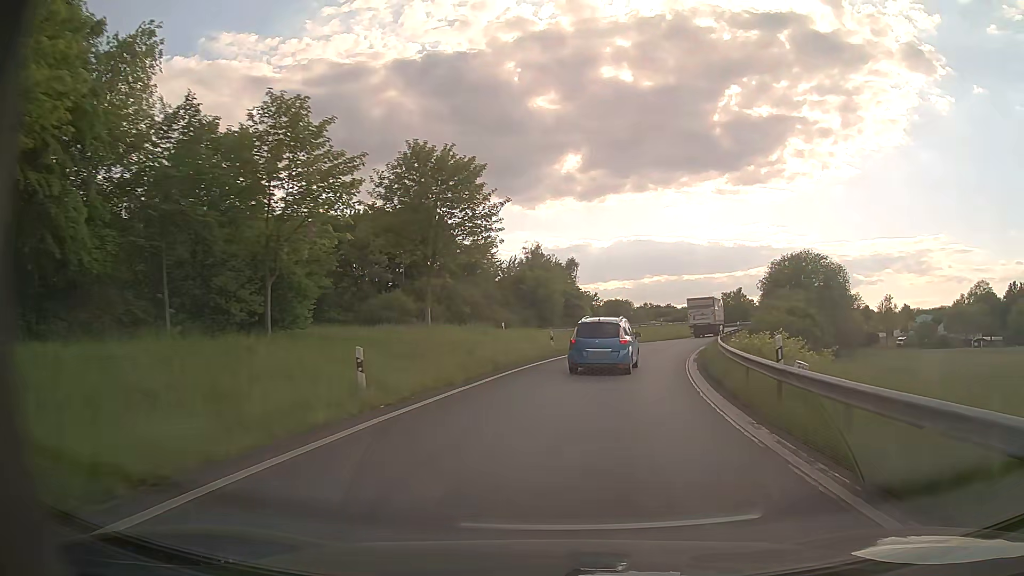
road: motorway_link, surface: asphalt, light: Day
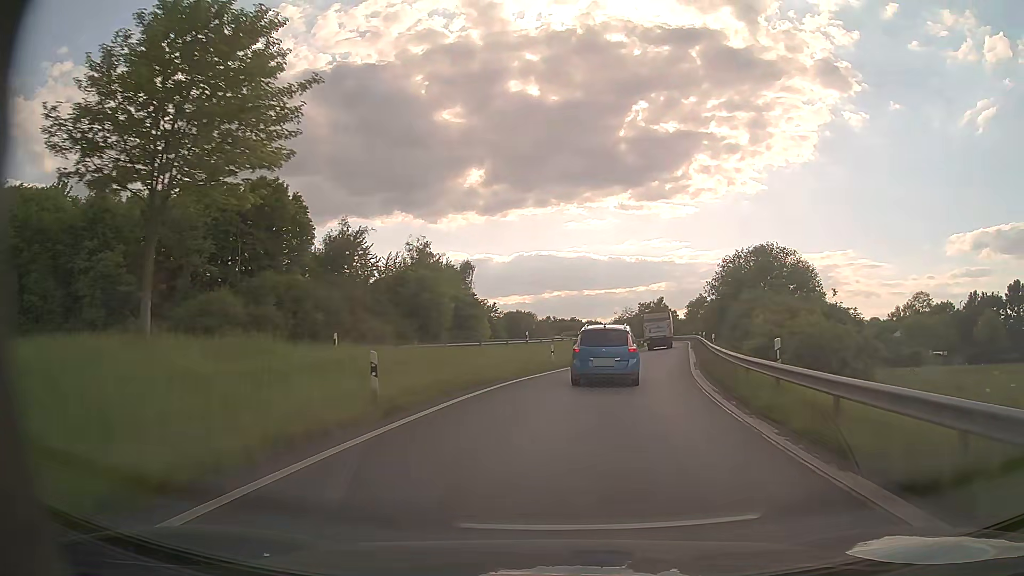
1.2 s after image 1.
(+1.3, +18.9) m; +8°
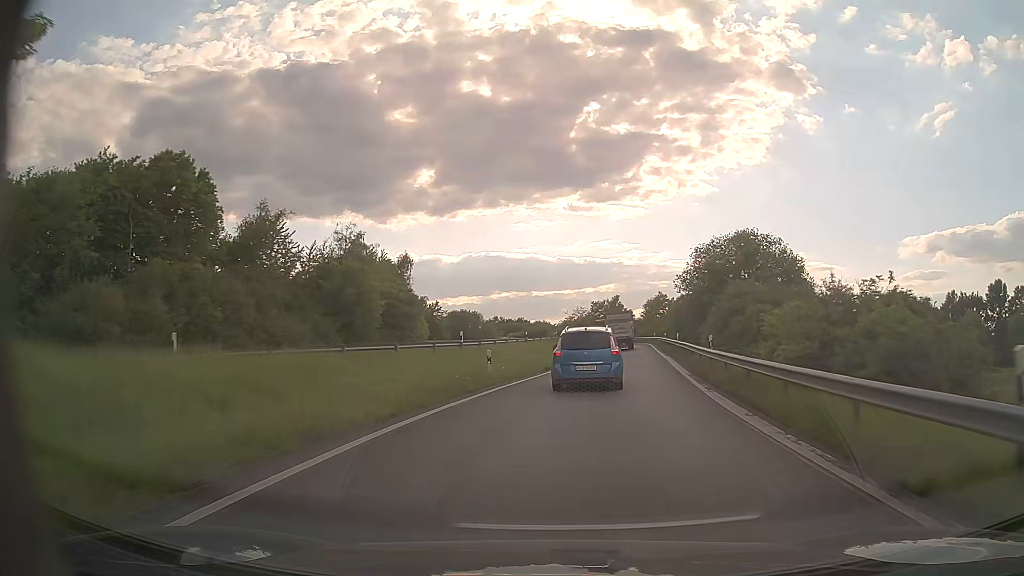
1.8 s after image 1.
(+0.4, +9.3) m; +4°
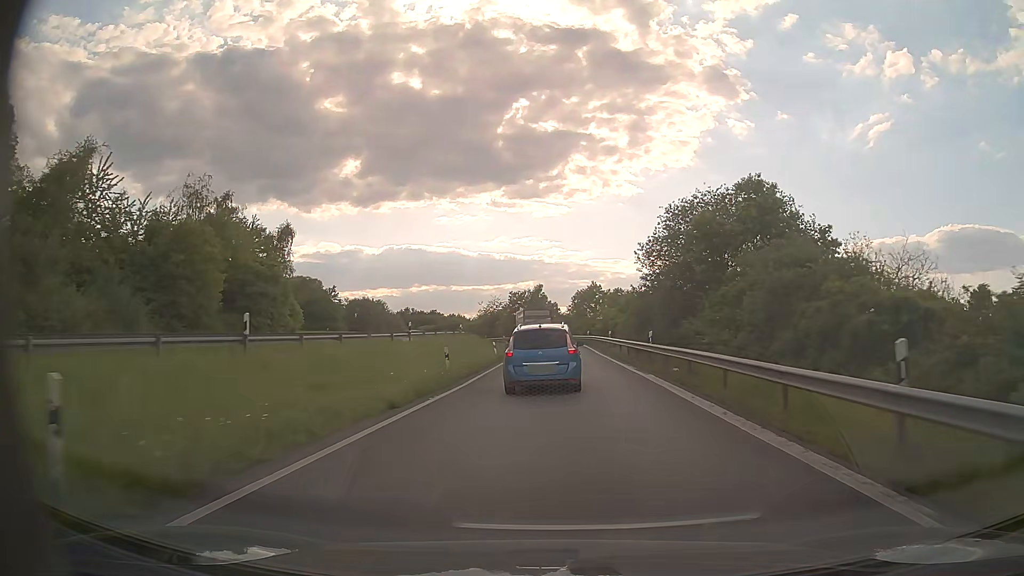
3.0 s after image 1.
(+1.2, +18.3) m; +7°
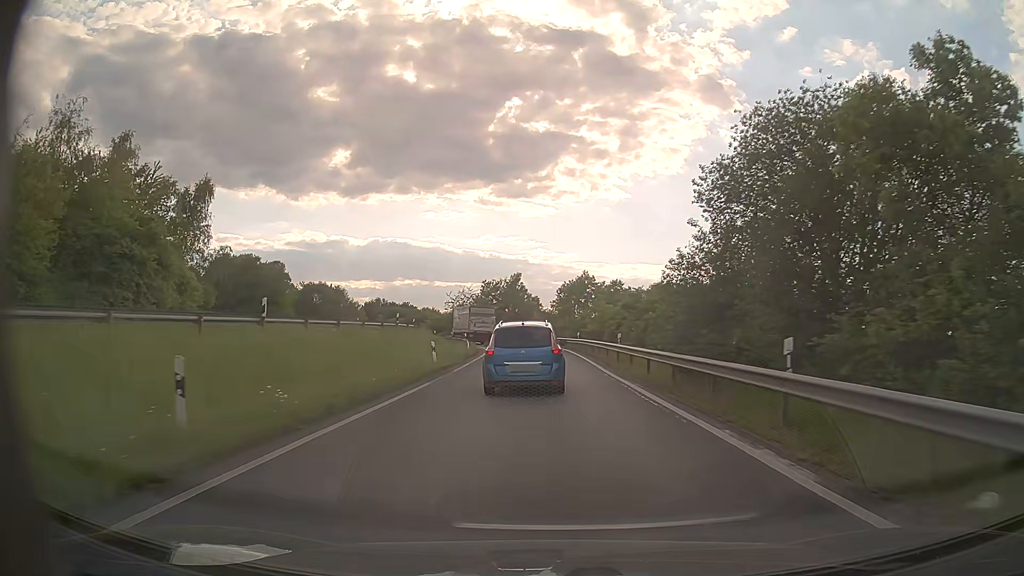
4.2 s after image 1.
(+0.4, +17.5) m; +2°
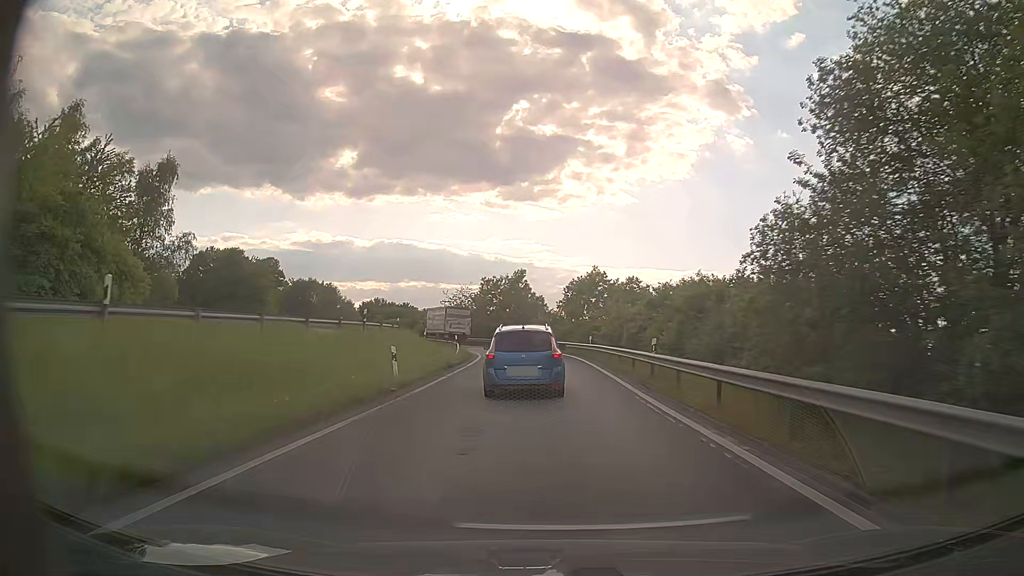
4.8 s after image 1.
(0.0, +8.3) m; 0°
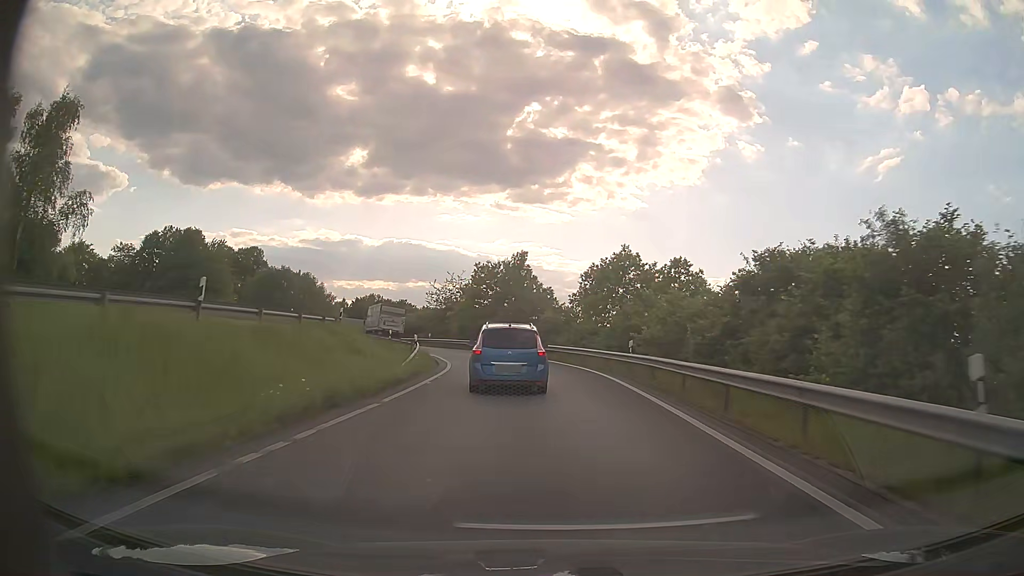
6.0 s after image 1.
(-0.1, +16.4) m; -1°
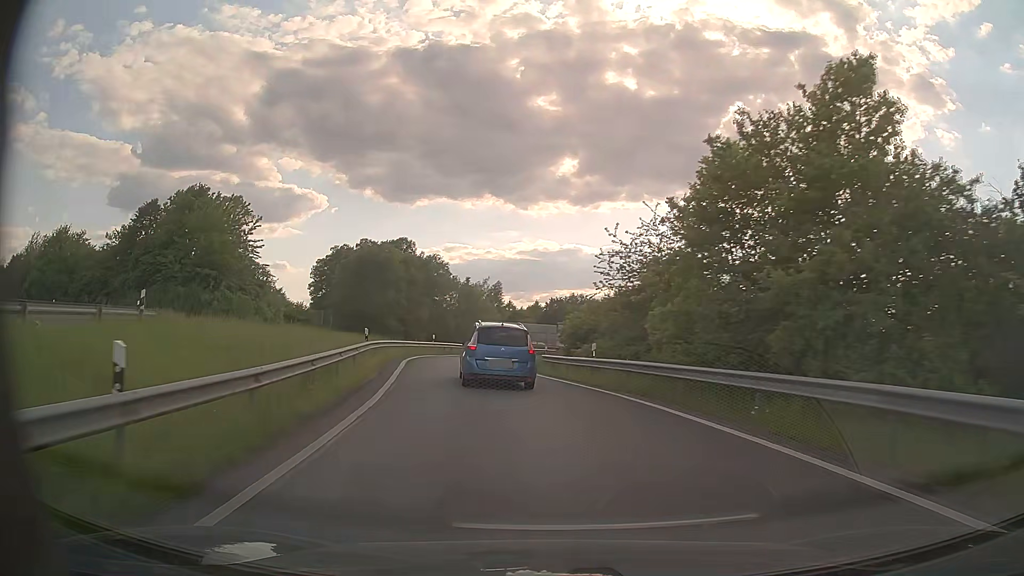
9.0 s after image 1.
(-3.7, +40.1) m; -18°
(-1, +10) (-2, +20) (-3, +30) (-4, +40) (-4, +50) (-3, +60) (0, +69) (+4, +79) (+8, +87) (+14, +96) m
